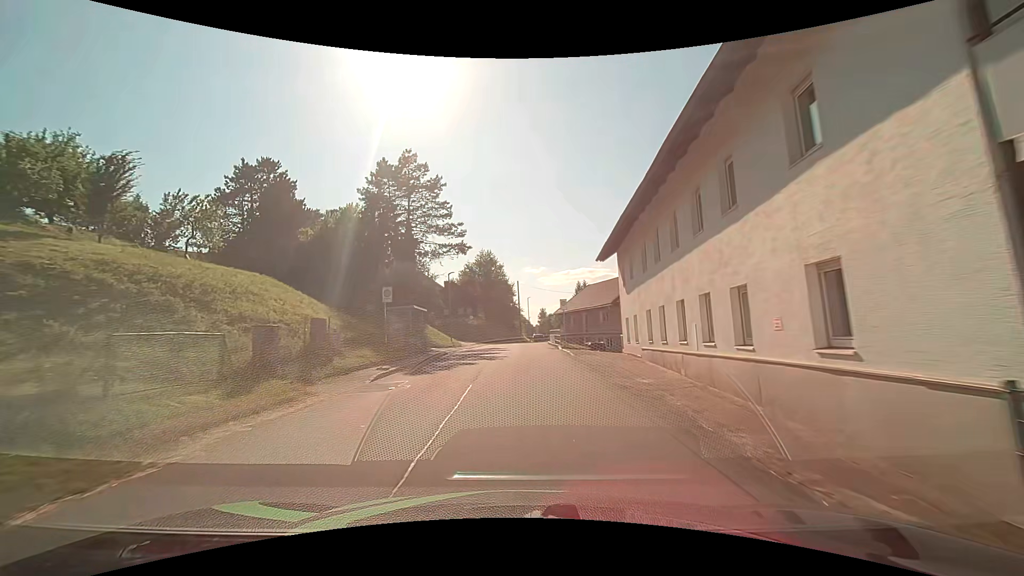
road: unclassified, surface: asphalt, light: Day
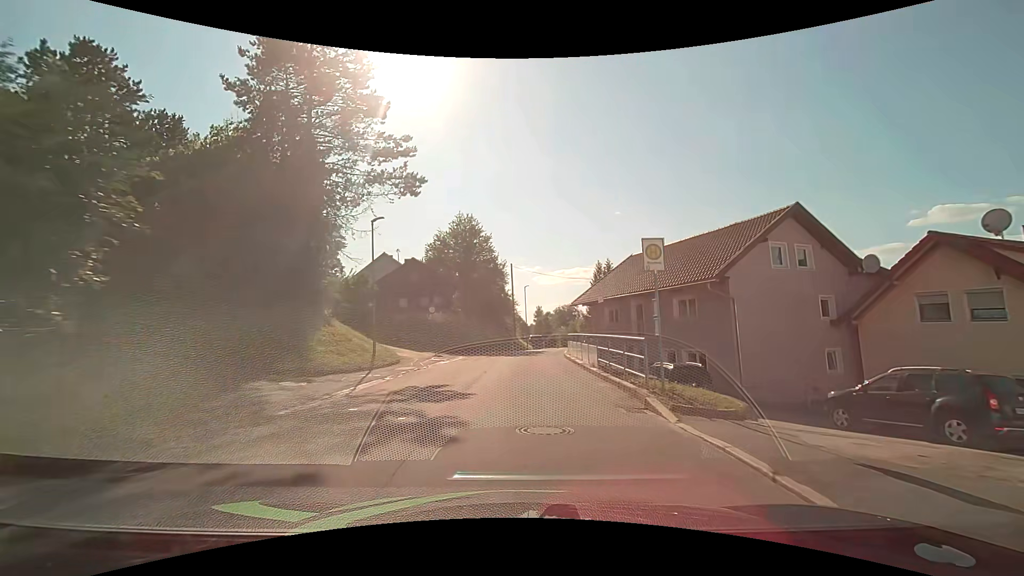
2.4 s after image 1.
(+0.2, +23.4) m; +1°
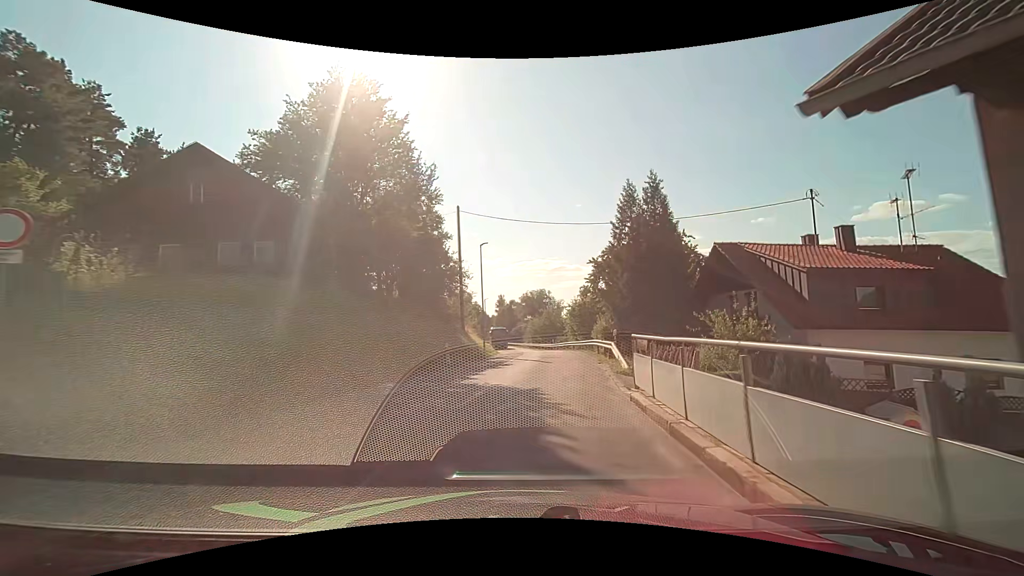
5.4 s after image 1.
(+0.6, +27.5) m; +4°
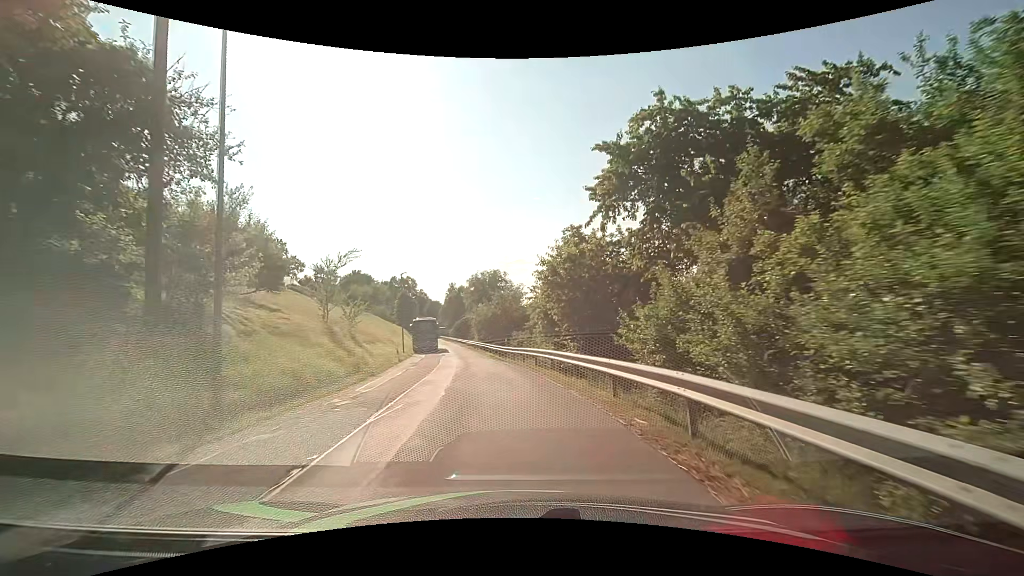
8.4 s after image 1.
(+2.0, +27.1) m; +5°
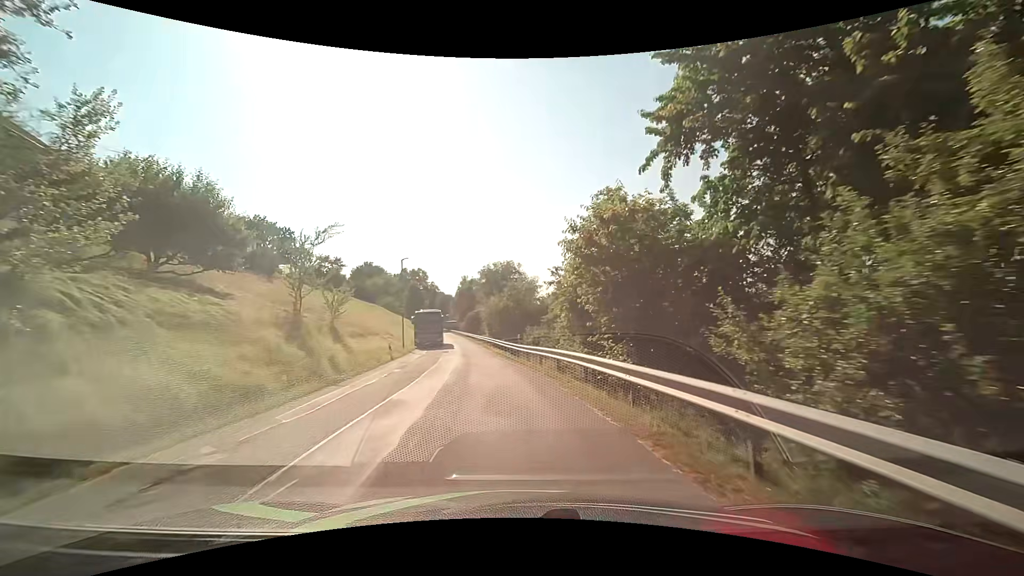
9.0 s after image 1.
(-0.1, +5.6) m; -1°
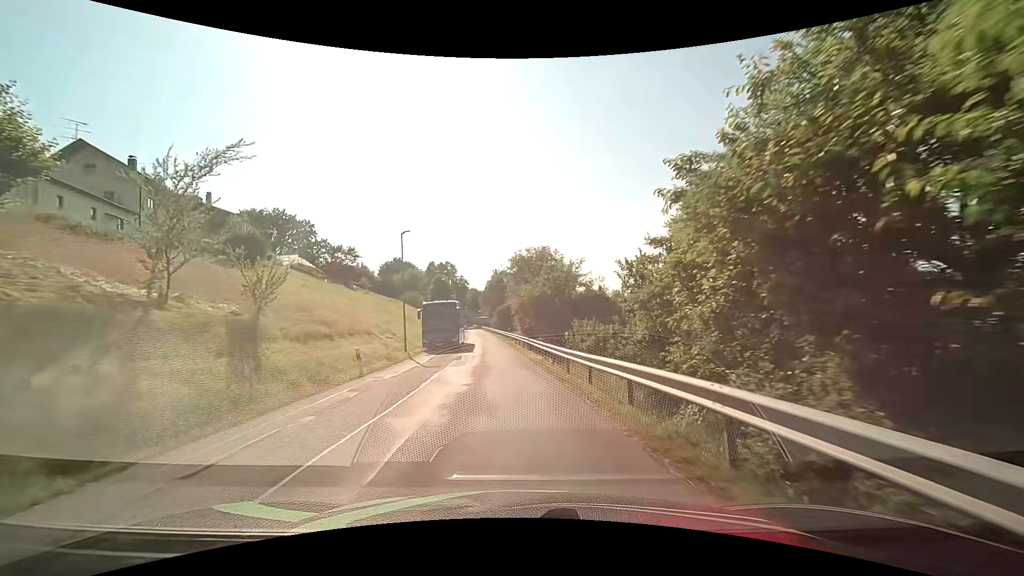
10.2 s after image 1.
(-0.5, +11.4) m; -4°
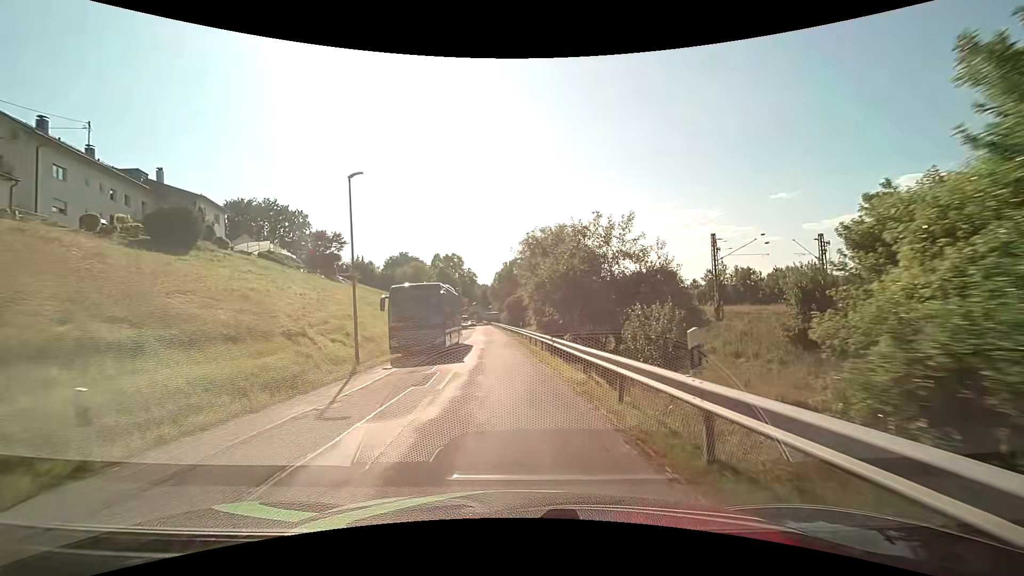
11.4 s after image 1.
(-0.2, +11.9) m; -1°
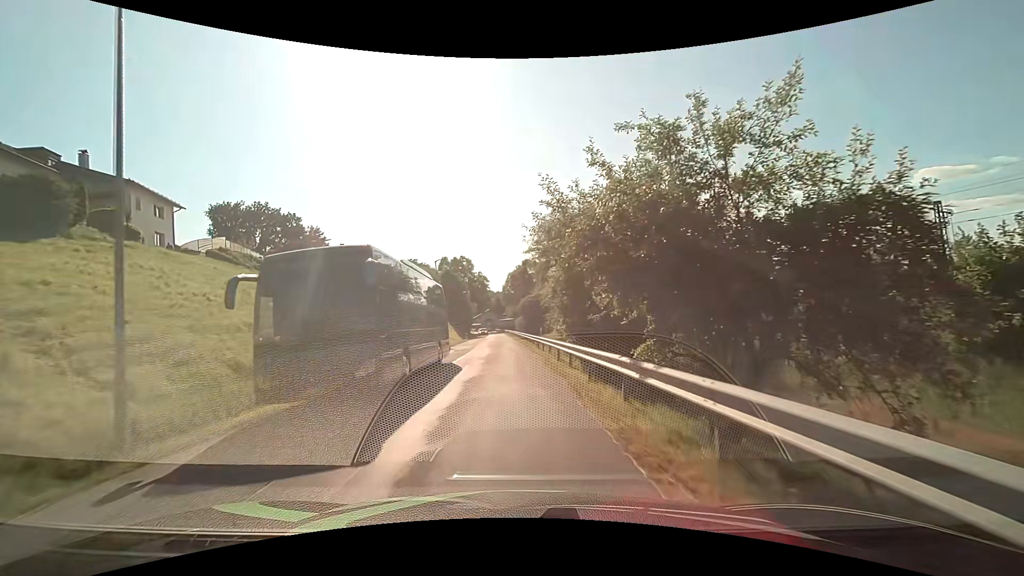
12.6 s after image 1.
(-0.2, +12.7) m; -2°
(0, +10) (0, +20) (0, +30) (-1, +40) (-1, +50) (-1, +60) (-2, +70) (-2, +80) (-3, +90) (-3, +100) m
